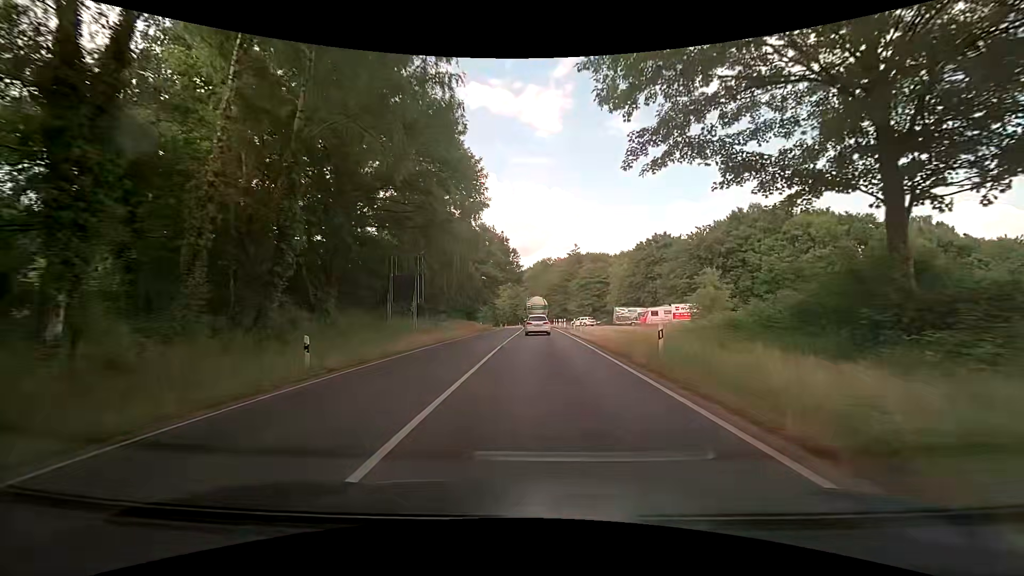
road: primary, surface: asphalt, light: Day
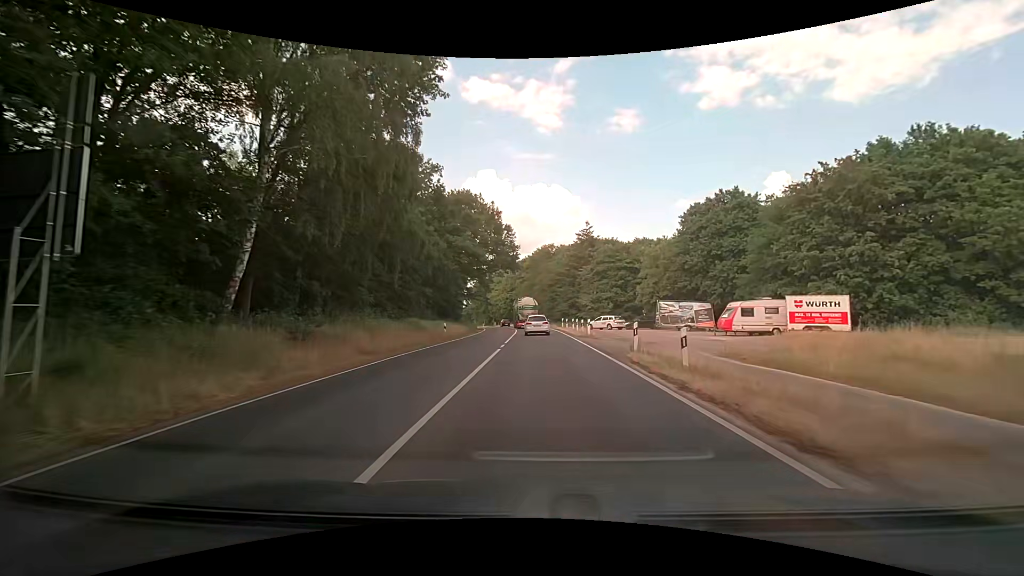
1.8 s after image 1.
(+0.1, +25.5) m; +1°
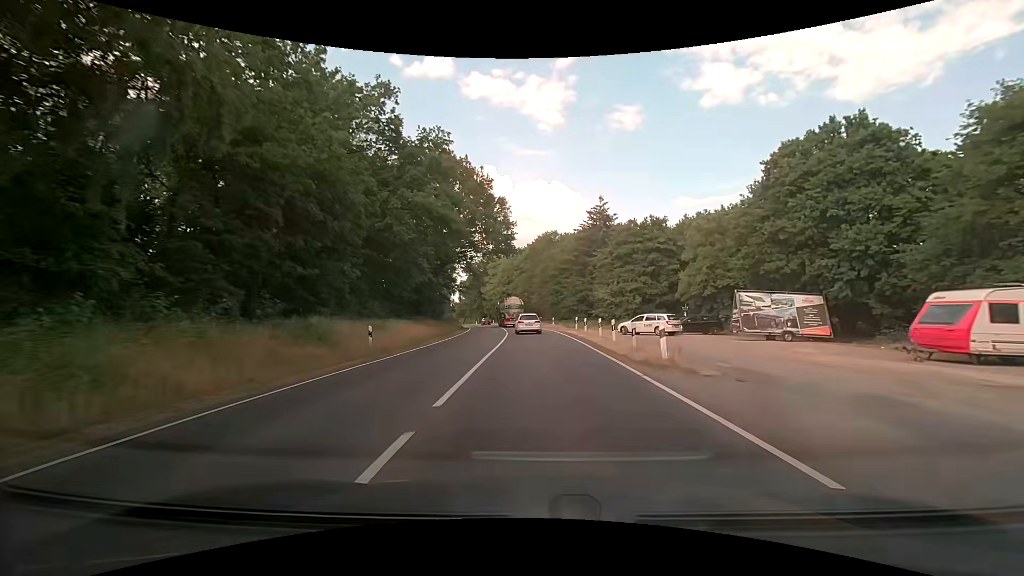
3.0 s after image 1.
(0.0, +17.7) m; -1°
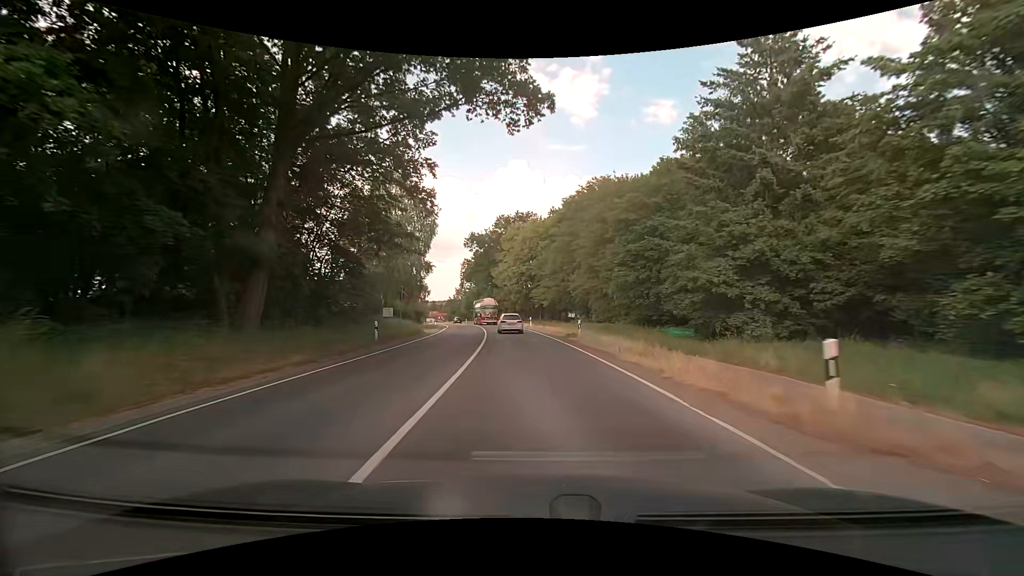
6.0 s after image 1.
(-0.6, +45.2) m; -2°
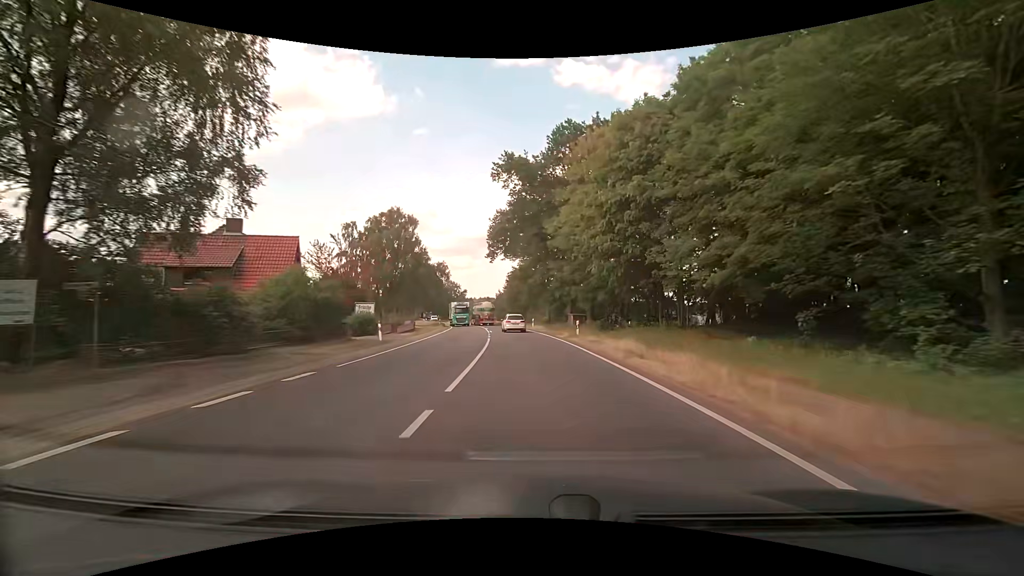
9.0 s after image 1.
(-3.4, +47.6) m; -7°
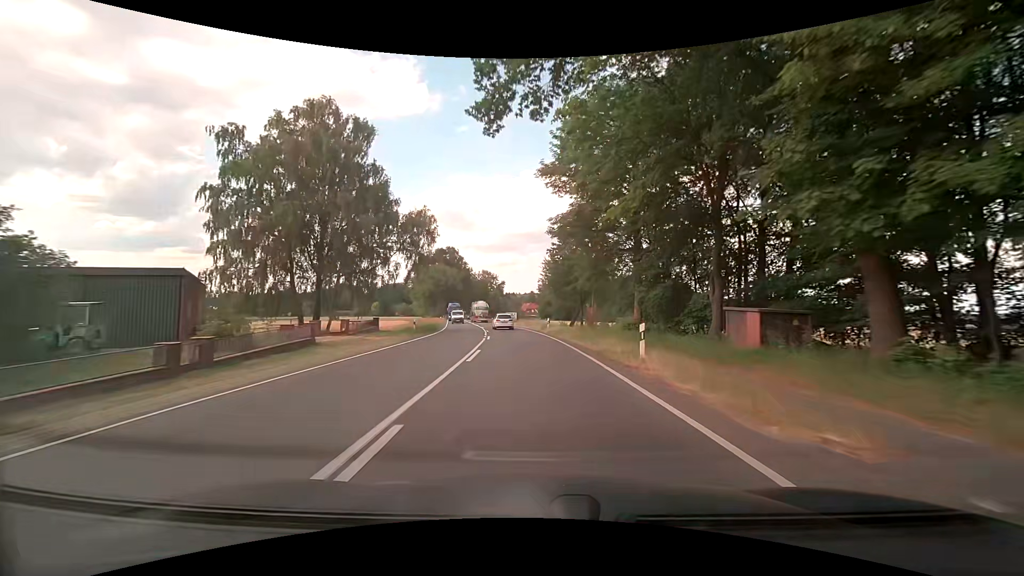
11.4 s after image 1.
(-1.8, +38.9) m; -6°
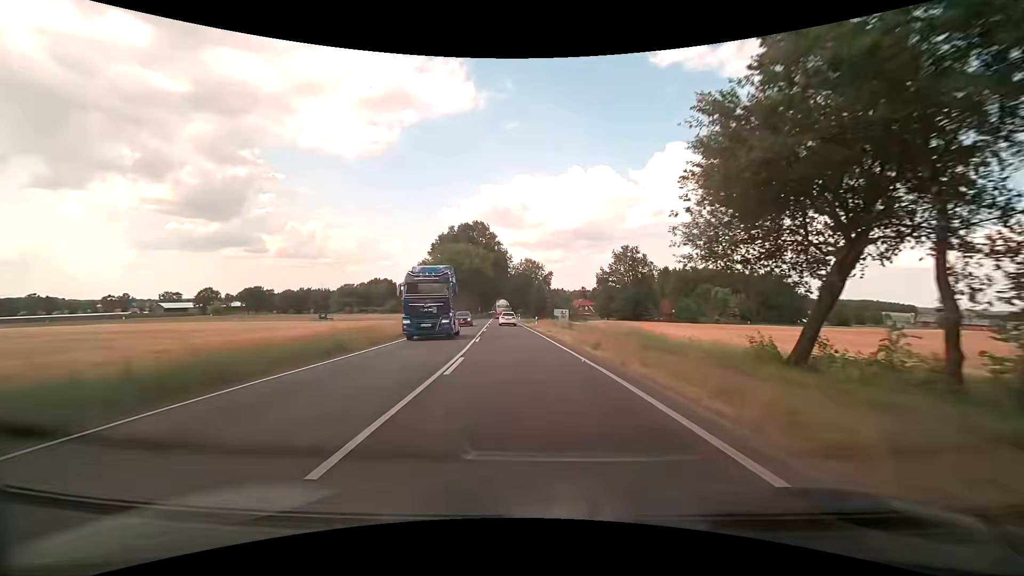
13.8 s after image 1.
(-1.9, +40.2) m; -5°
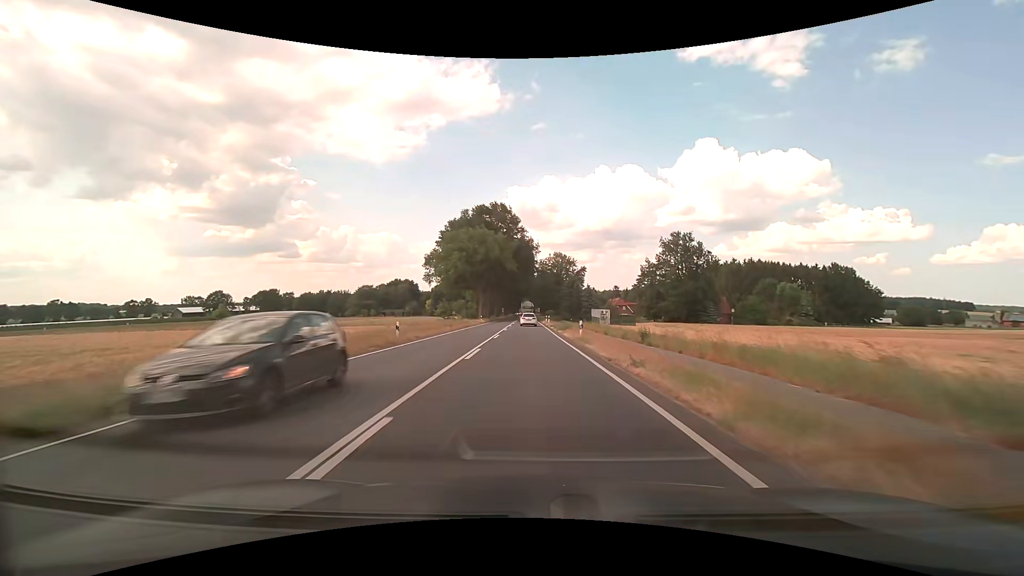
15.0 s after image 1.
(-0.7, +21.1) m; -3°
(0, +10) (0, +20) (0, +30) (-1, +40) (-1, +50) (-1, +60) (-1, +70) (-1, +80) (-1, +90) (-1, +100) m
